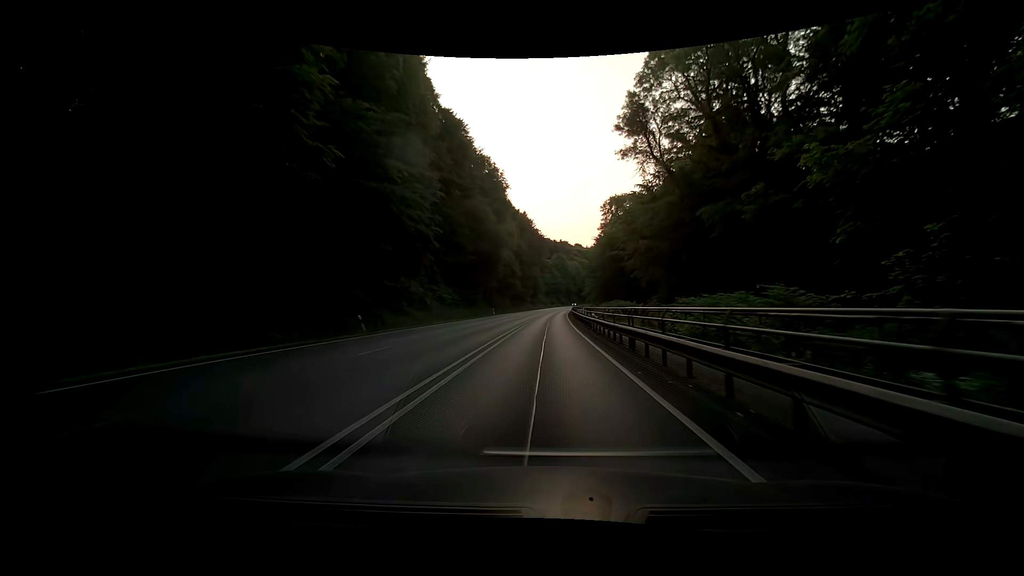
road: primary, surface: asphalt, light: Day
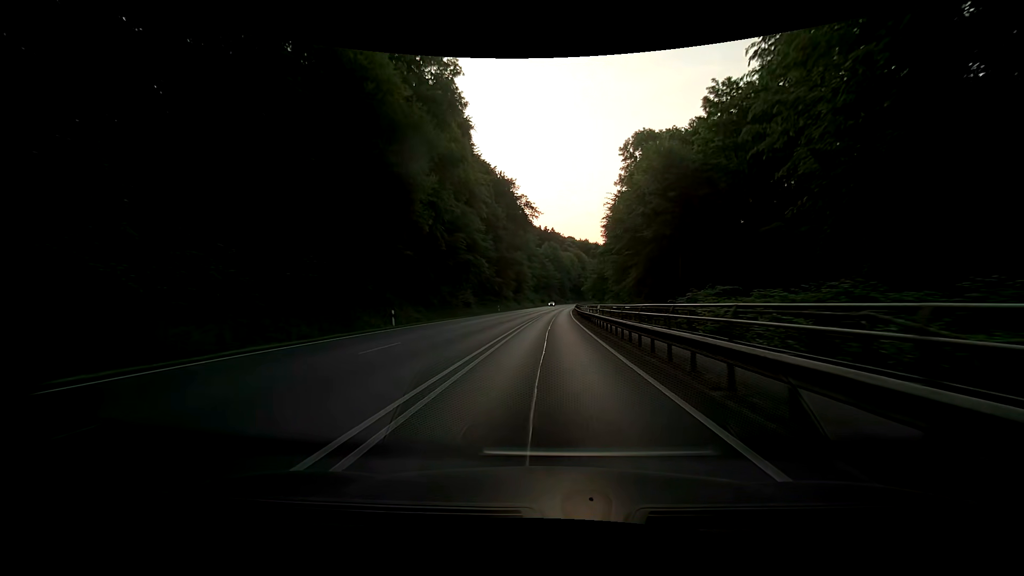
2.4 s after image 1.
(+0.6, +48.3) m; +1°
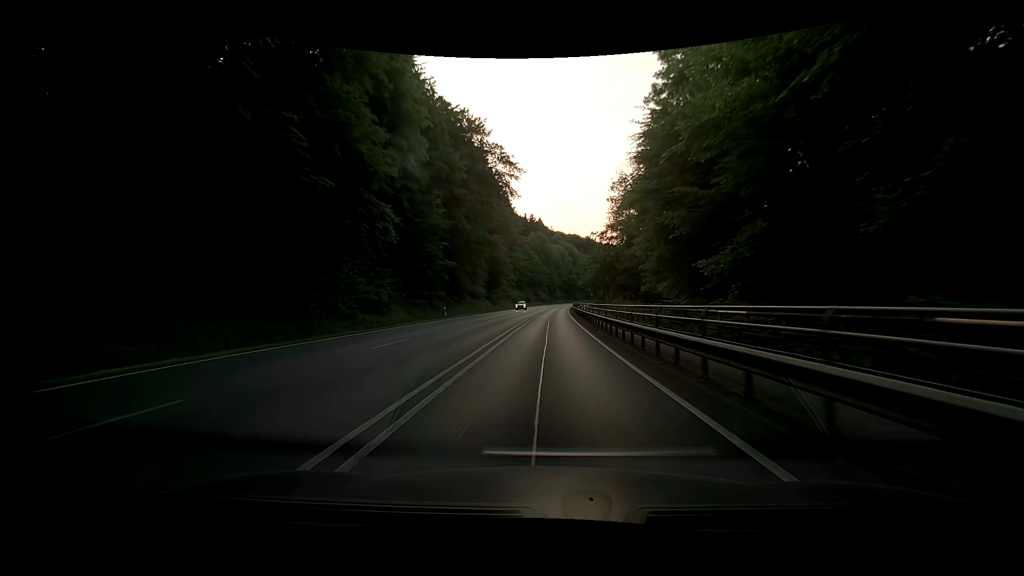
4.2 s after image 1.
(+0.7, +34.6) m; +2°
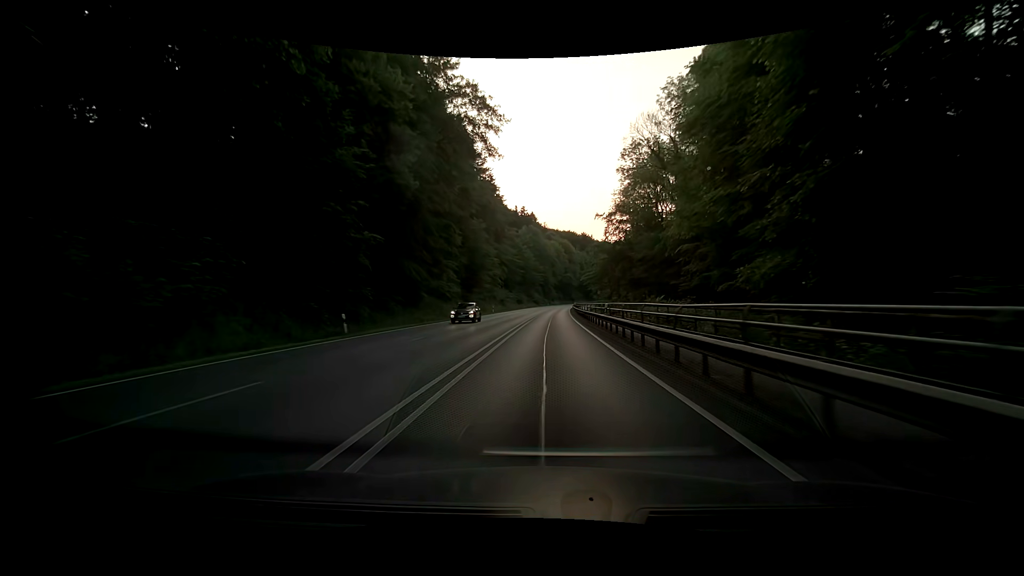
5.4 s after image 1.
(+0.2, +21.9) m; +1°
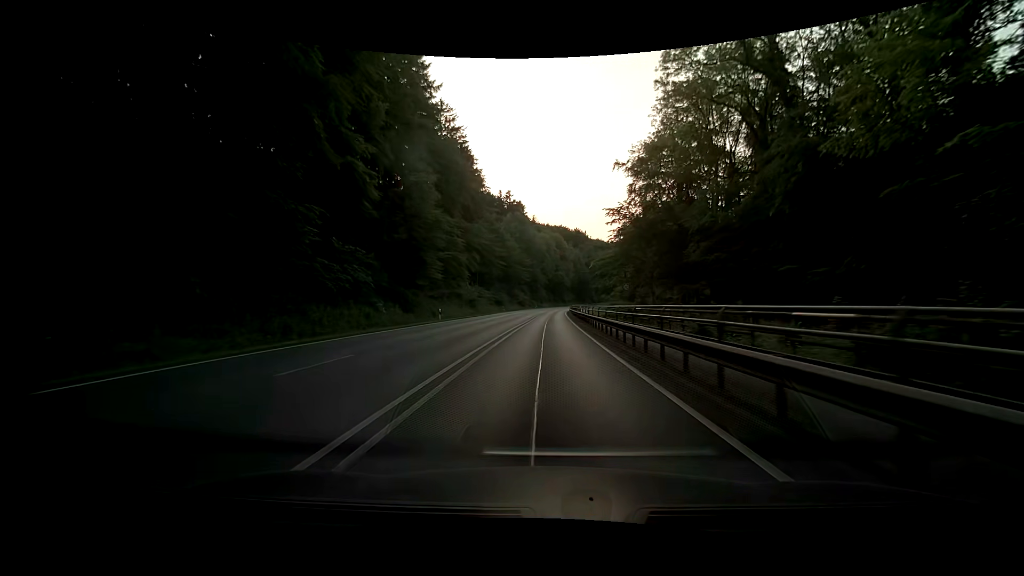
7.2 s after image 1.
(+0.3, +31.3) m; +1°
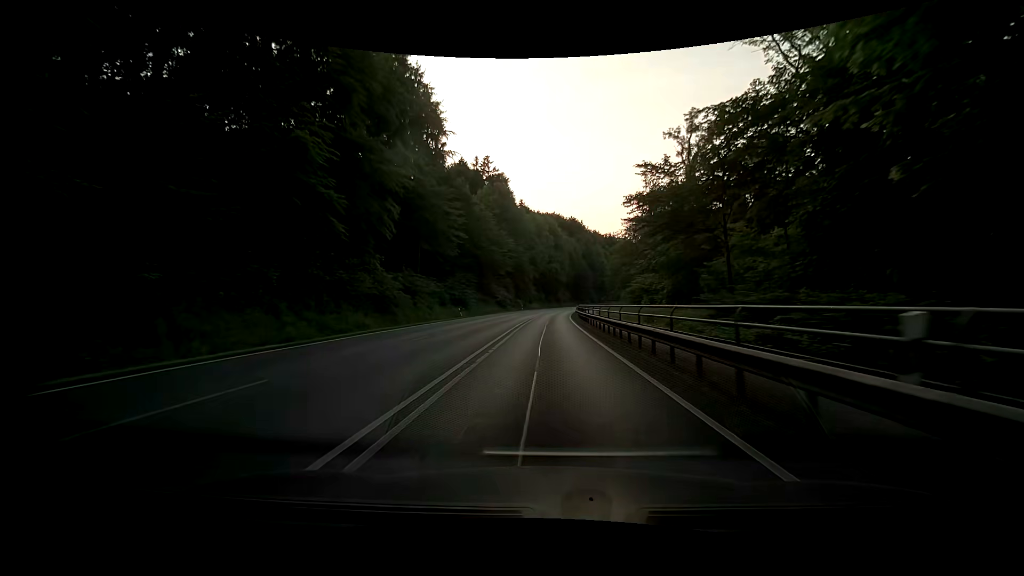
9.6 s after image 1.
(+0.5, +40.6) m; +1°
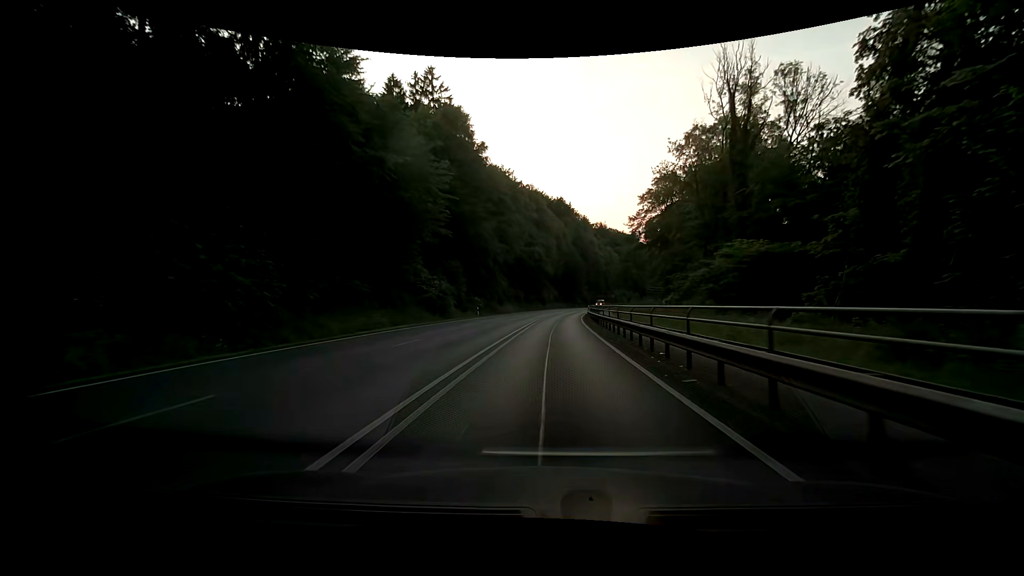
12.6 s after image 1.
(+0.4, +49.2) m; +2°
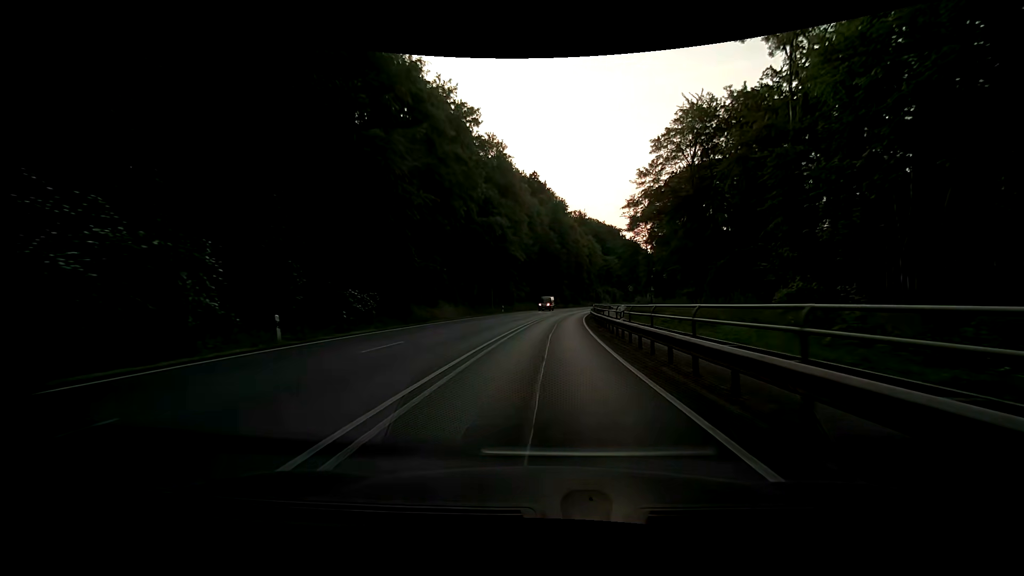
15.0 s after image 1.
(+1.1, +37.4) m; +3°
(0, +10) (0, +20) (+1, +30) (+1, +40) (+2, +50) (+3, +60) (+4, +70) (+5, +80) (+7, +90) (+9, +99) m
